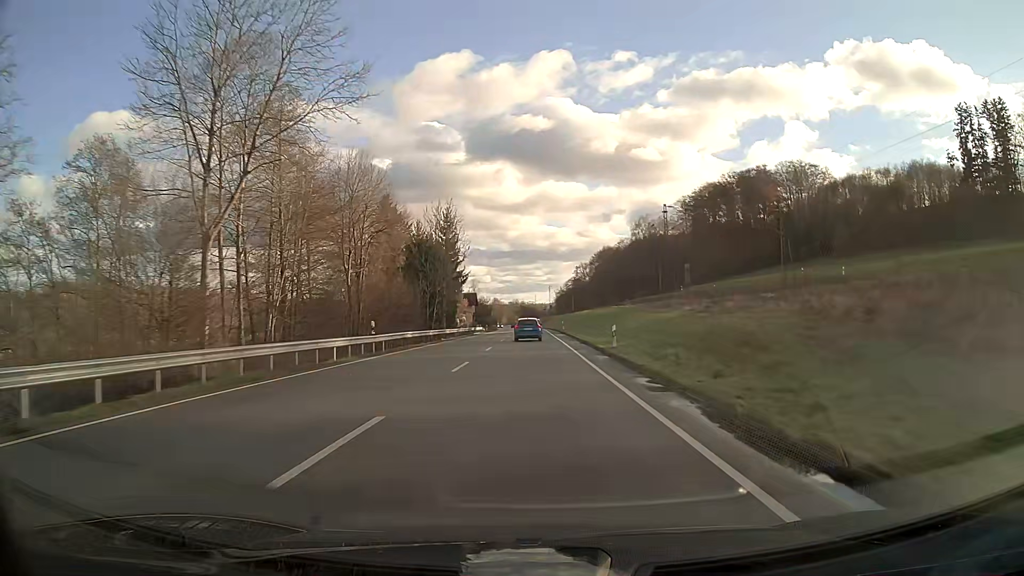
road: primary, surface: asphalt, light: Day
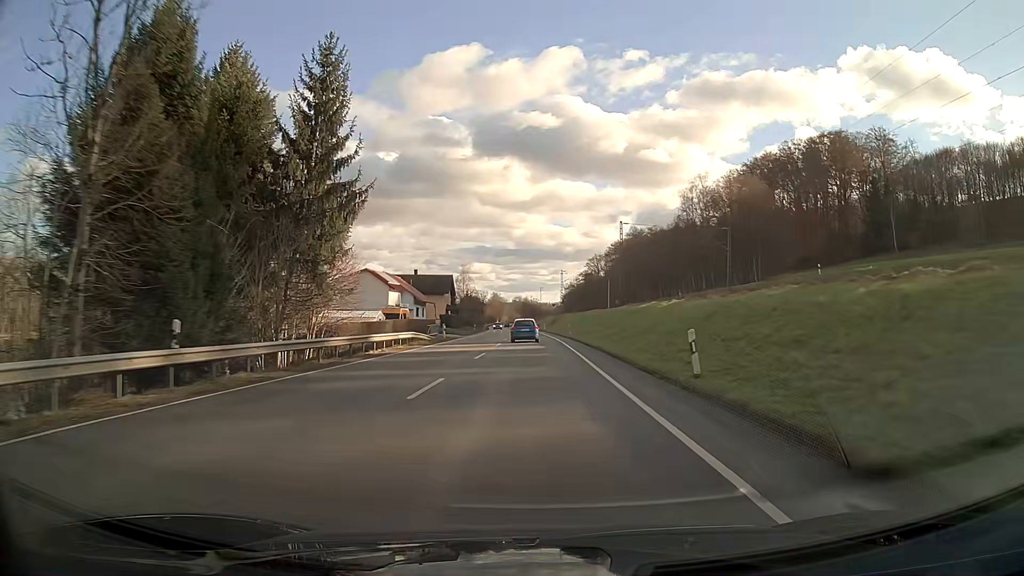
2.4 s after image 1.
(-0.1, +55.2) m; -1°
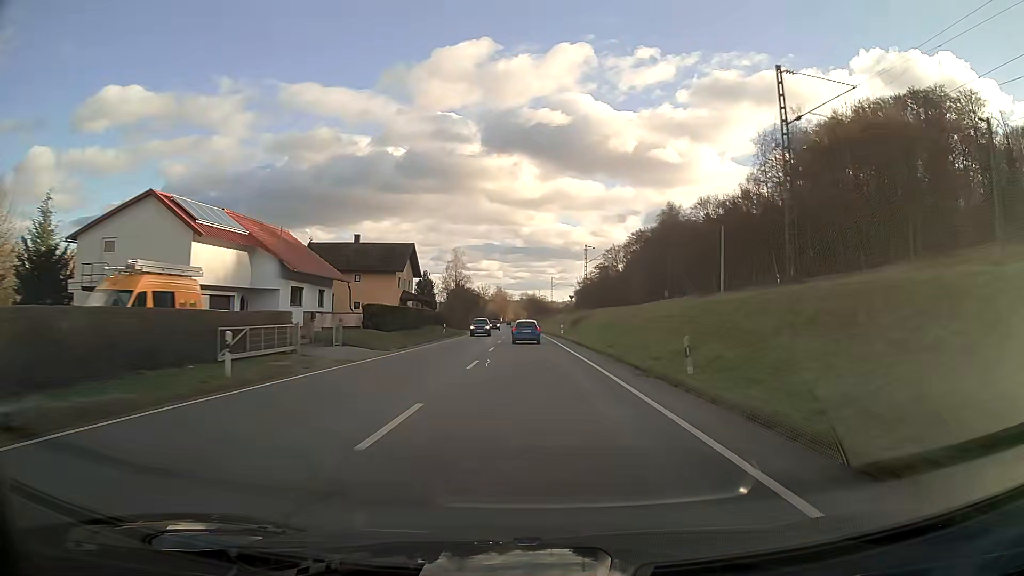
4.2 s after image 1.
(-0.2, +41.3) m; -1°
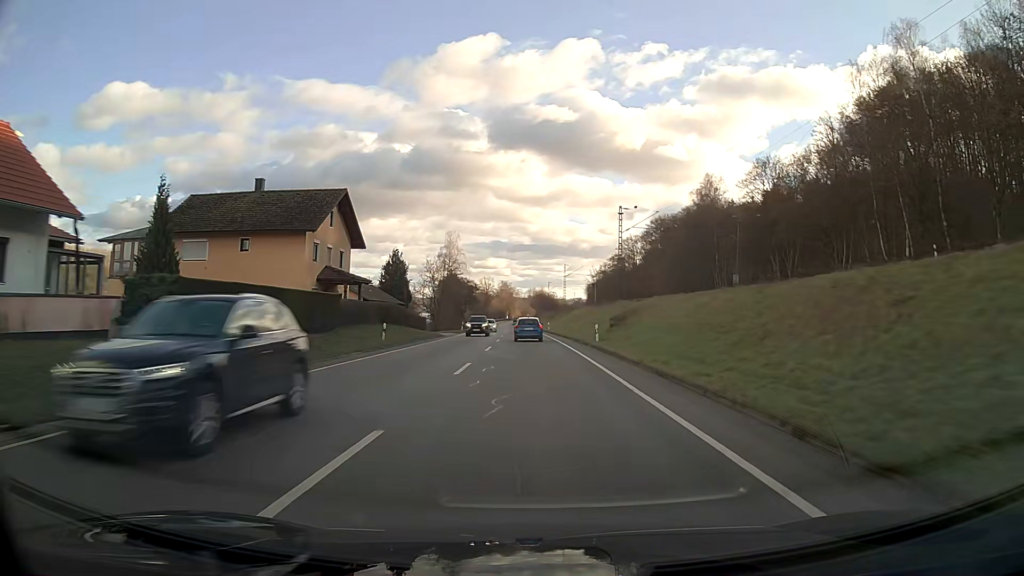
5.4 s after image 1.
(-0.2, +27.5) m; -1°
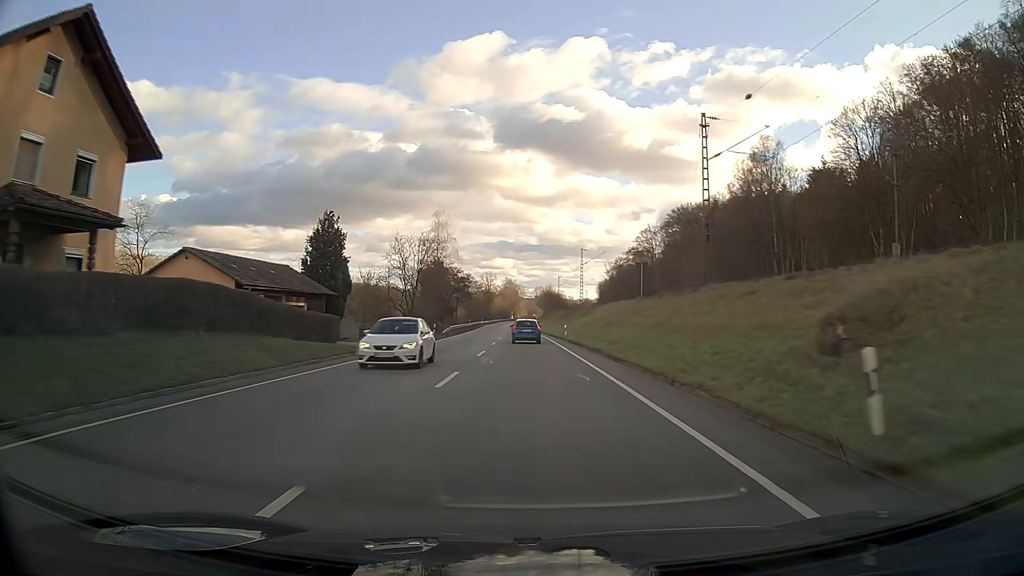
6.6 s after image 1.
(-0.1, +27.4) m; -1°
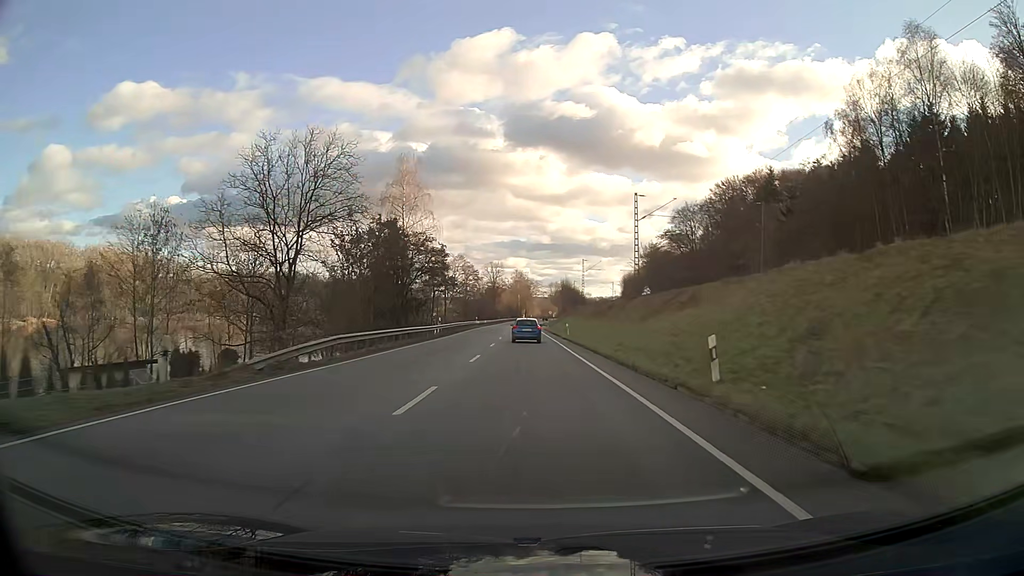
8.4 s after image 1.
(-0.4, +40.9) m; -1°
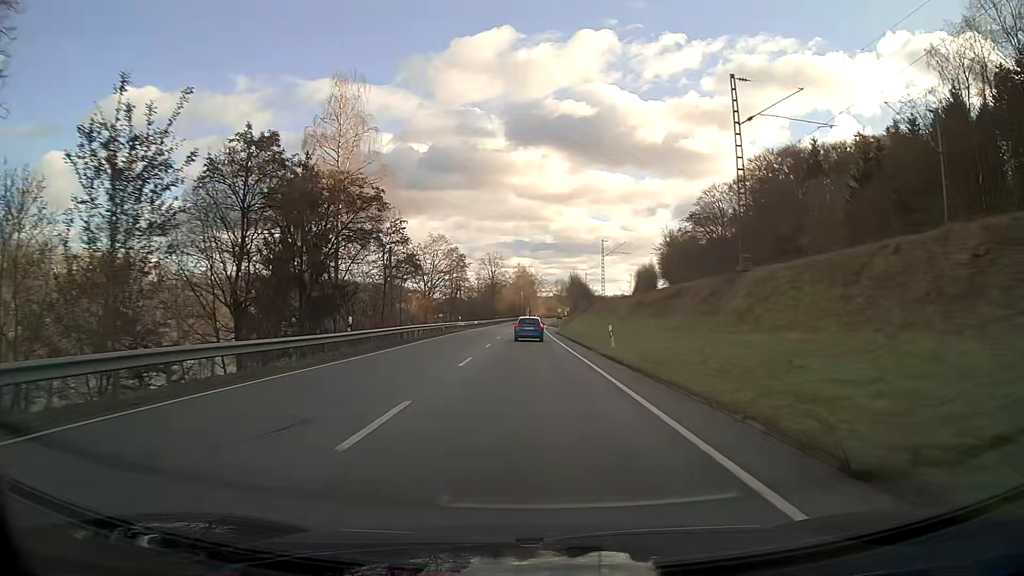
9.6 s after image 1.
(-0.1, +27.2) m; 0°
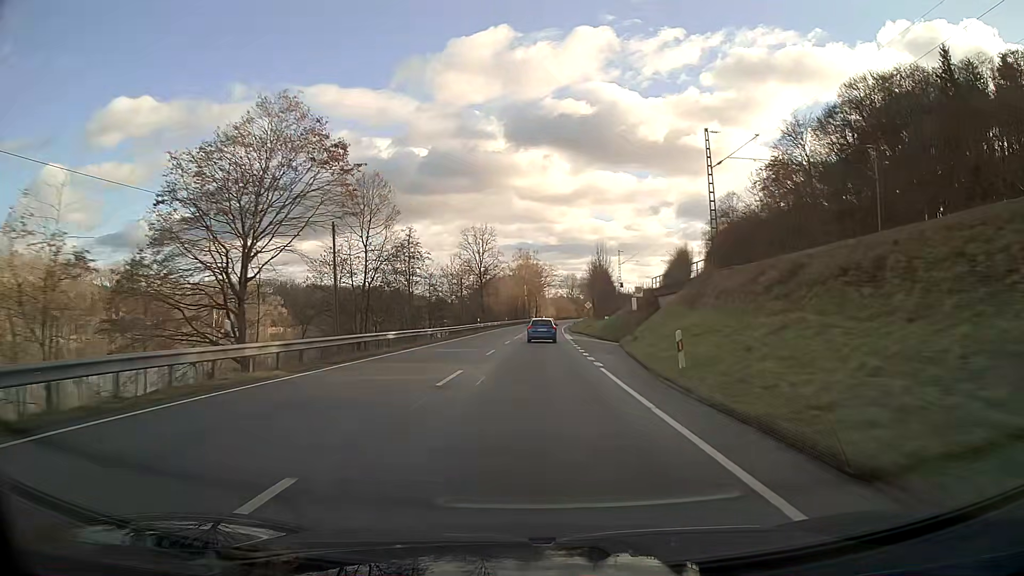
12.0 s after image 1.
(-0.3, +54.3) m; 0°
